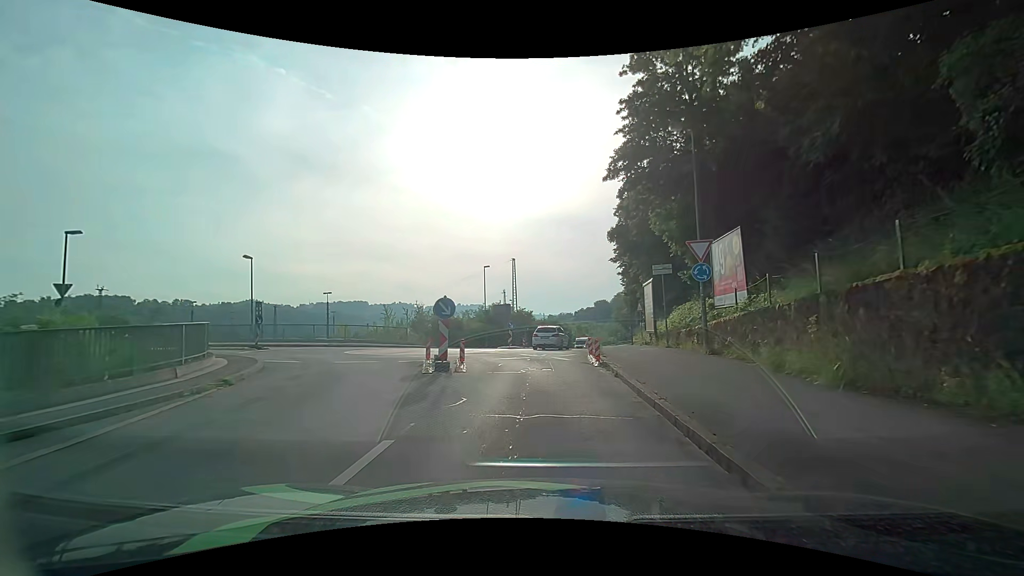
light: Day
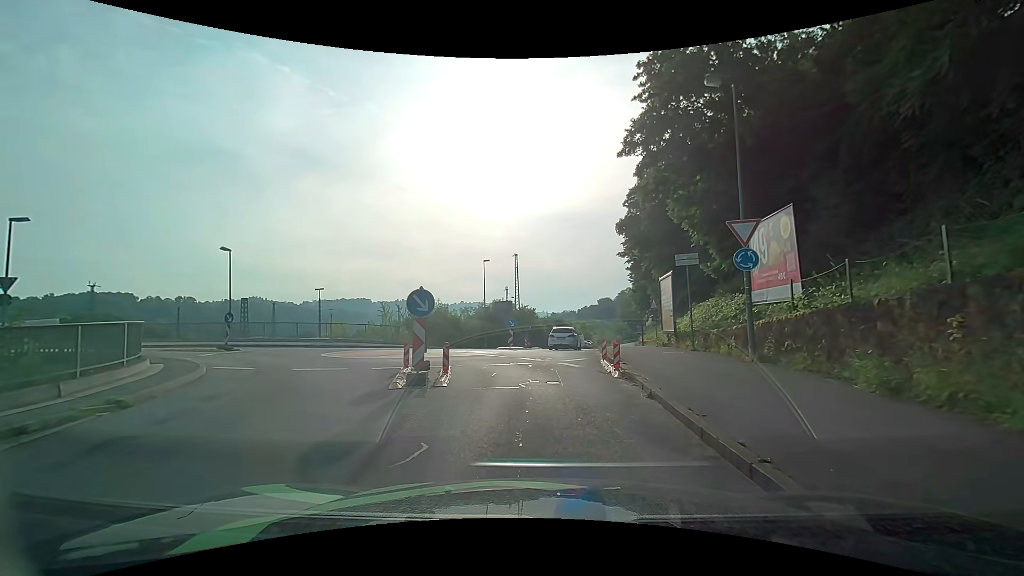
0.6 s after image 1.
(0.0, +3.1) m; -1°
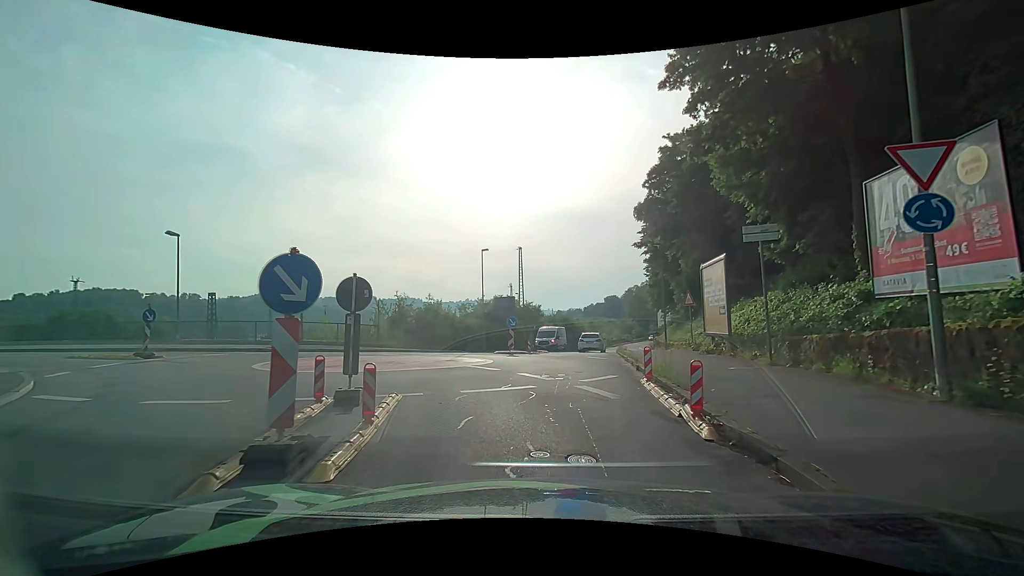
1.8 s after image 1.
(-0.1, +5.7) m; 0°
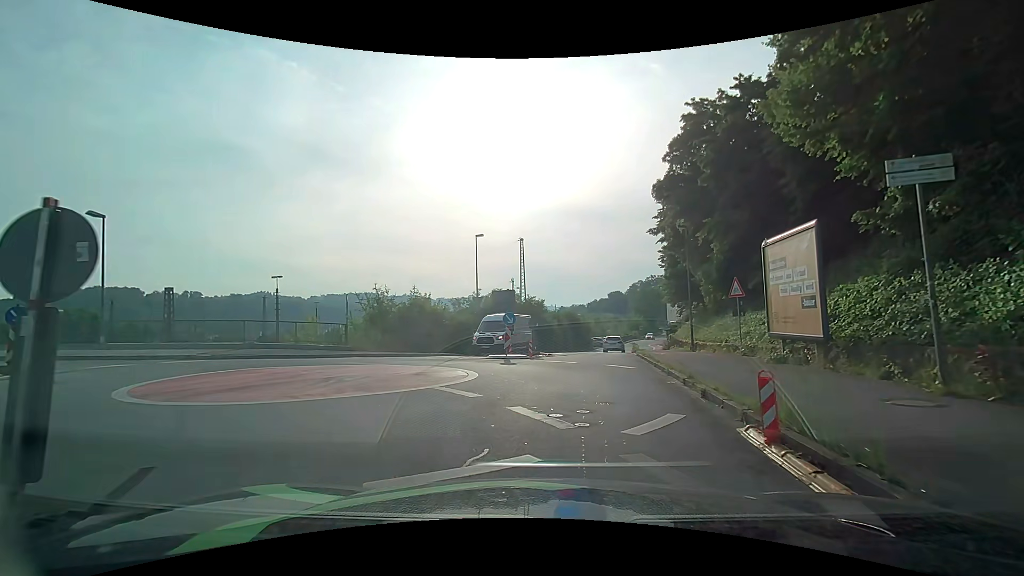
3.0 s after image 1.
(-0.1, +5.4) m; -1°
